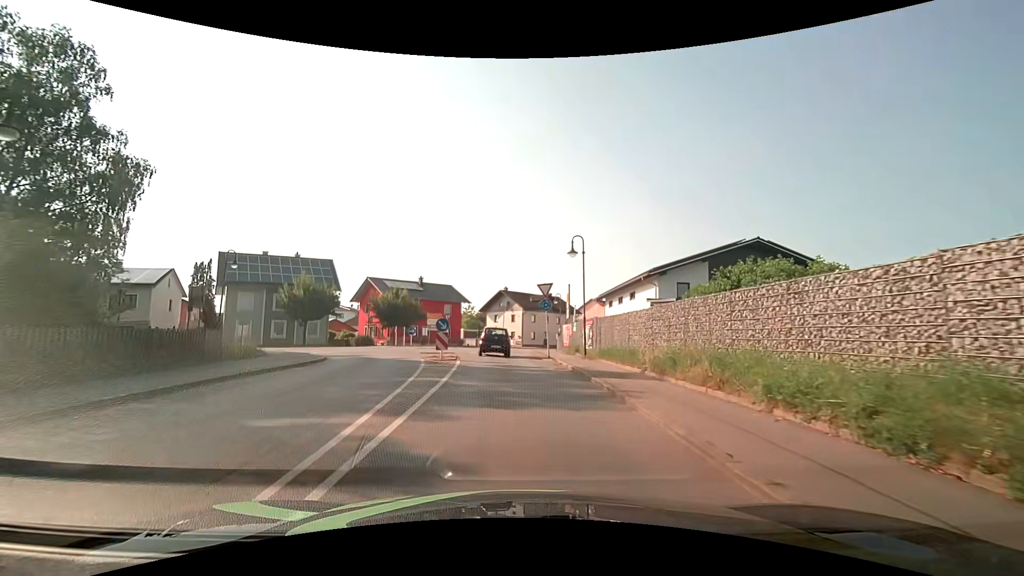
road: secondary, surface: asphalt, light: Day
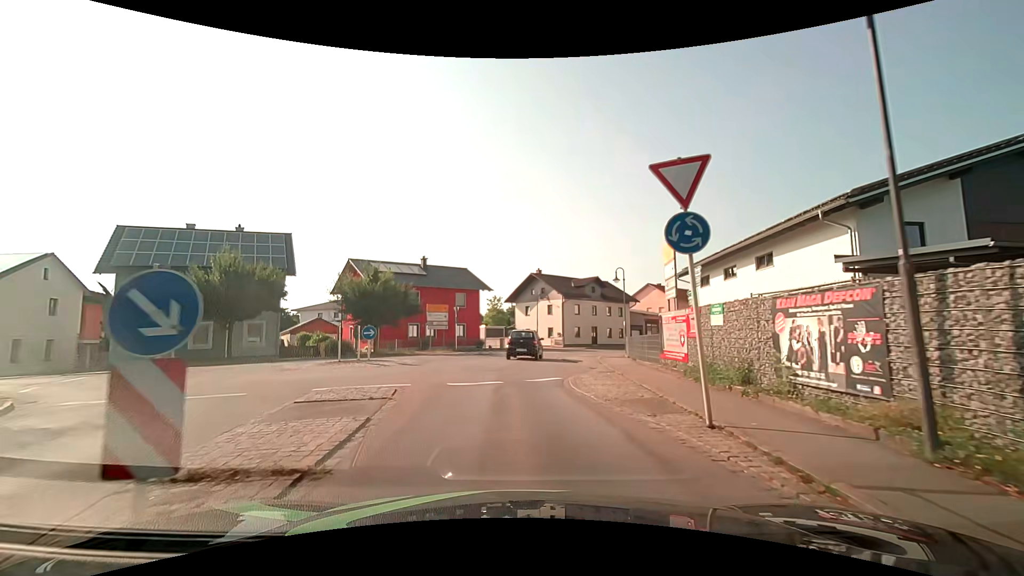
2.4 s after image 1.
(-0.5, +18.1) m; -5°
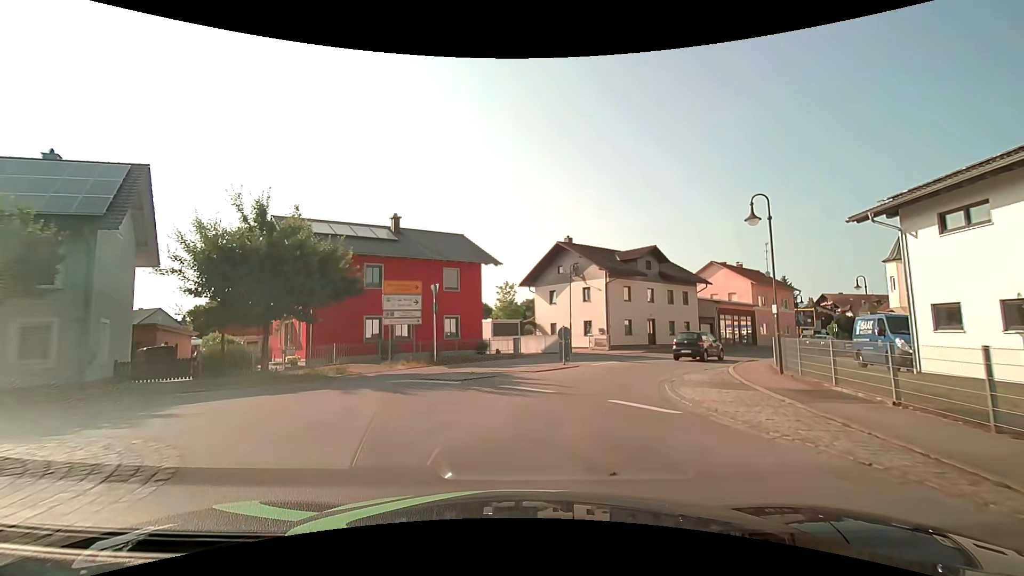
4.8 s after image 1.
(-0.4, +17.8) m; -1°
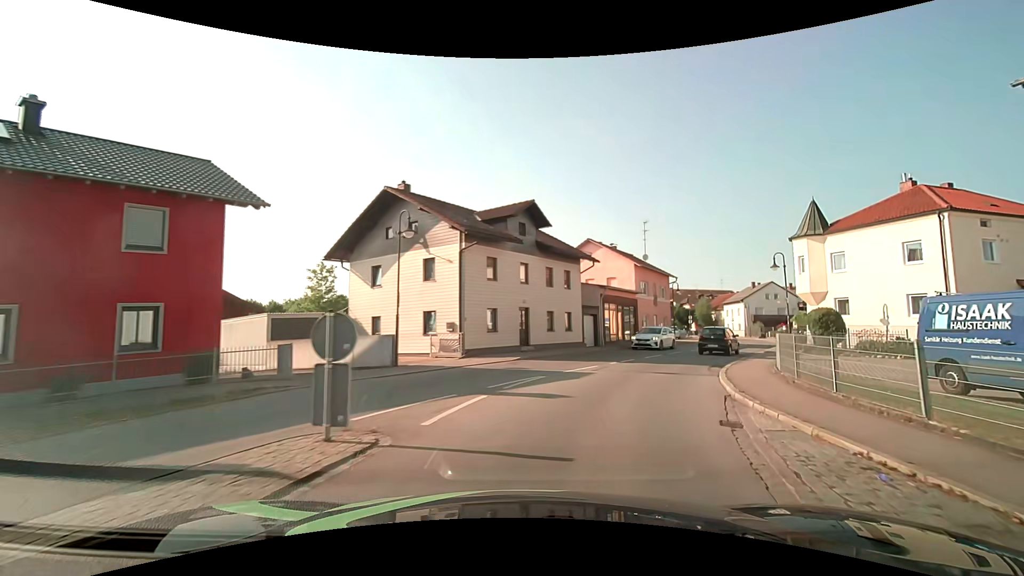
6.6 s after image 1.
(+1.7, +14.1) m; +17°
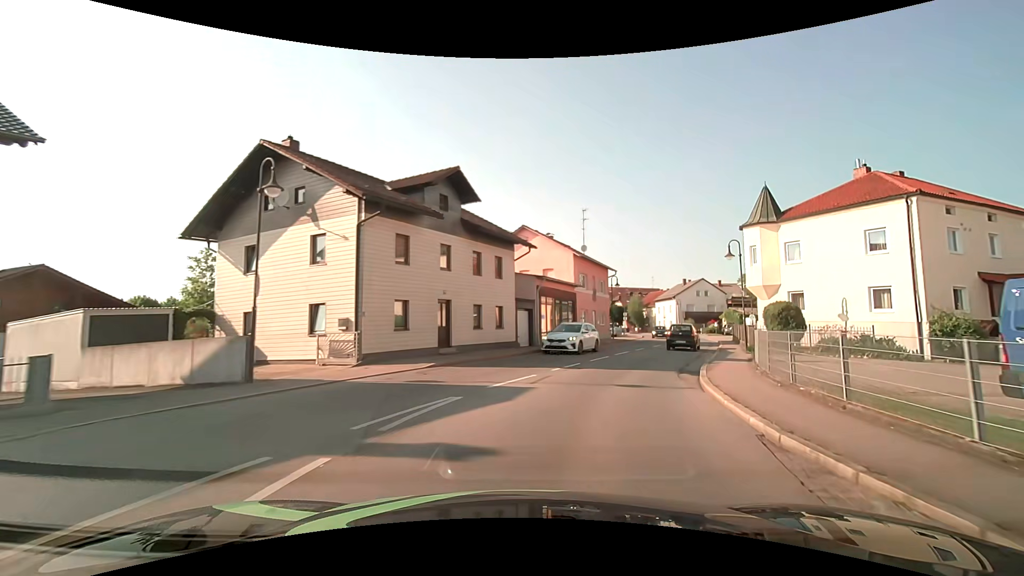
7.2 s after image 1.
(+0.3, +5.0) m; +7°
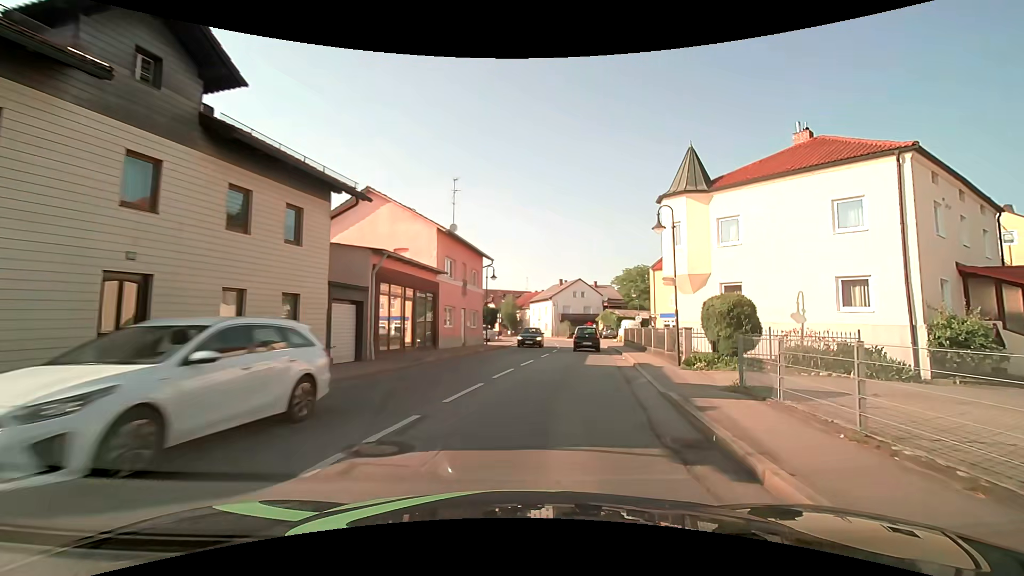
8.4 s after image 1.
(+1.3, +10.4) m; +15°
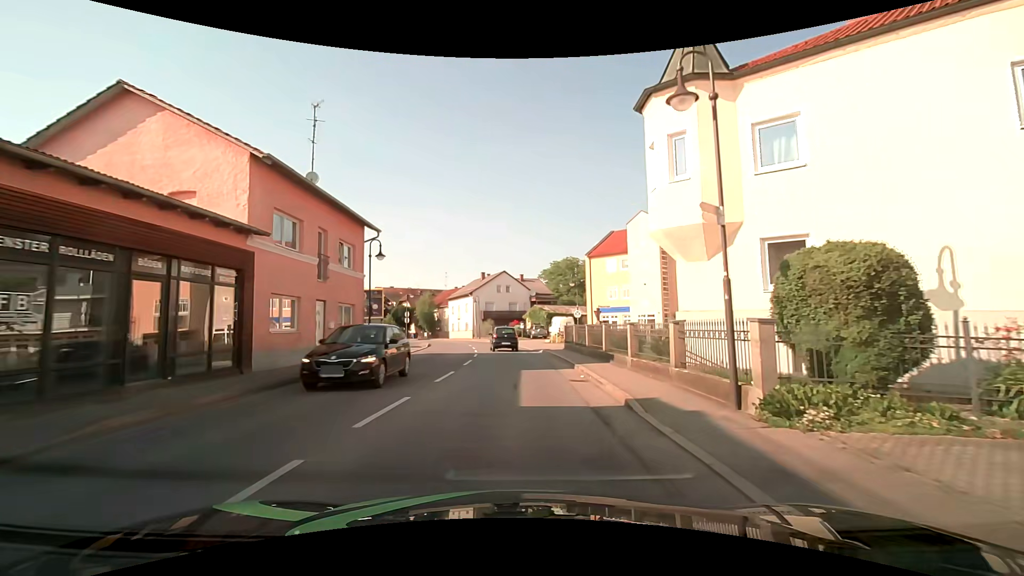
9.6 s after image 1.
(+1.0, +11.0) m; +9°
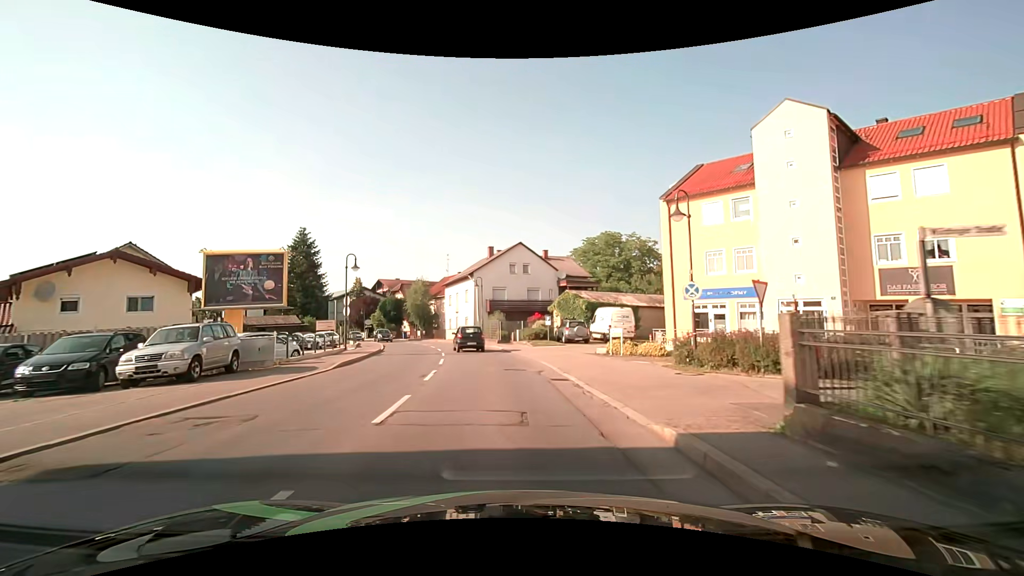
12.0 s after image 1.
(-0.2, +23.3) m; -3°
(0, +10) (-1, +20) (-2, +30) (-4, +40) (-7, +49) (-11, +58) (-15, +68) (-20, +76) (-26, +85) (-31, +93) m
